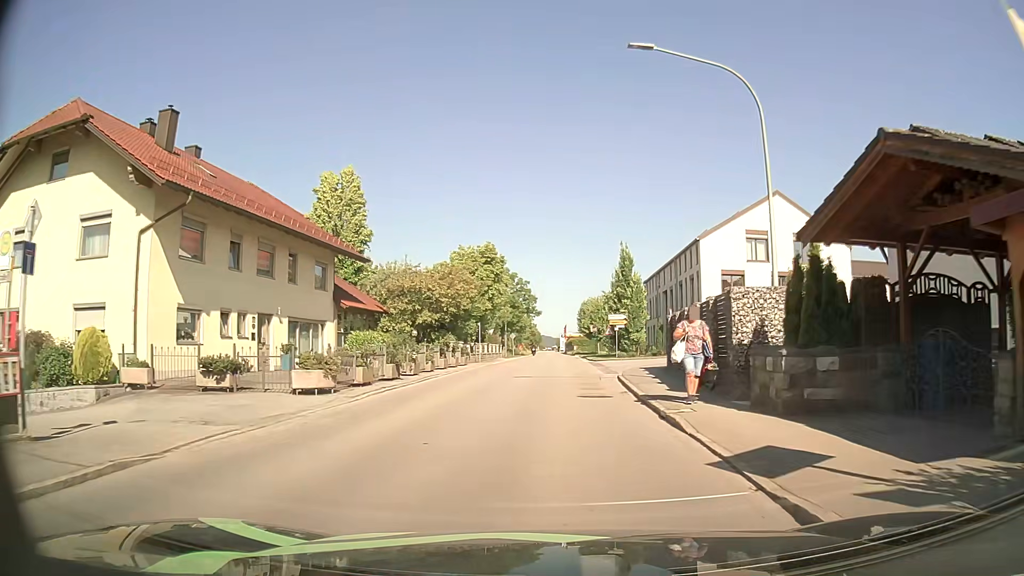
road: secondary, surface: asphalt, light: Day
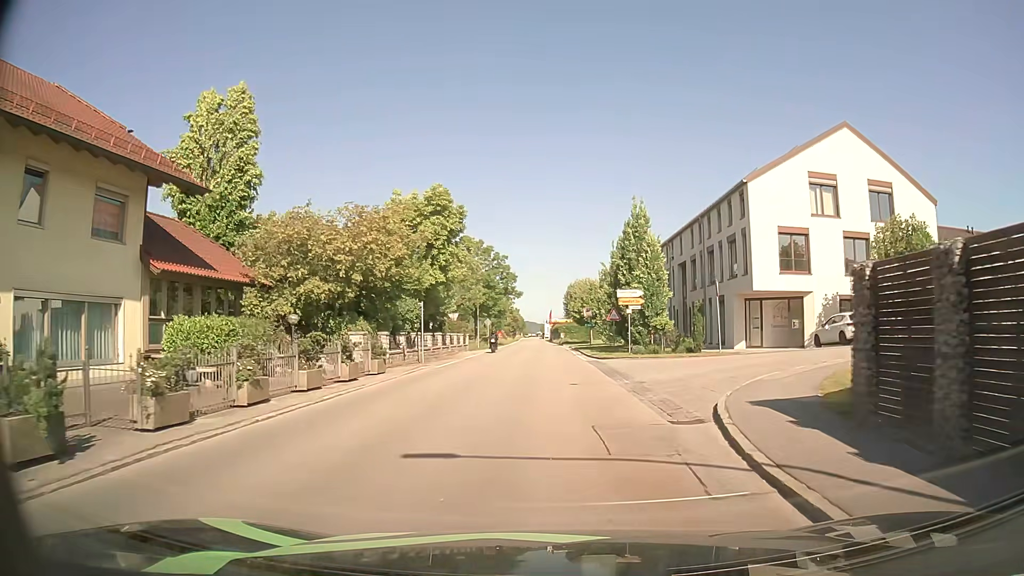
(+0.2, +15.4) m; 0°
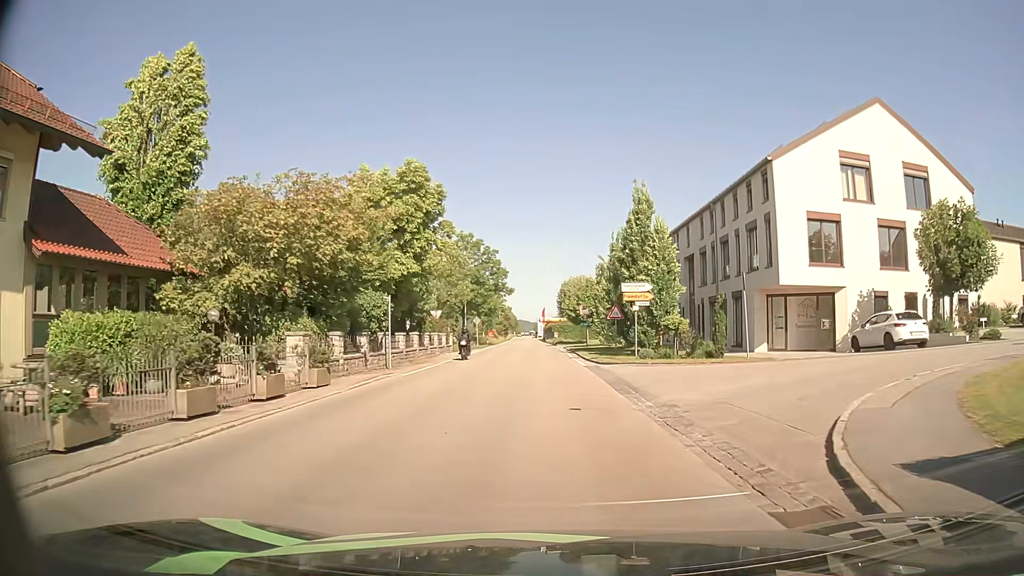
(+0.1, +4.8) m; +2°
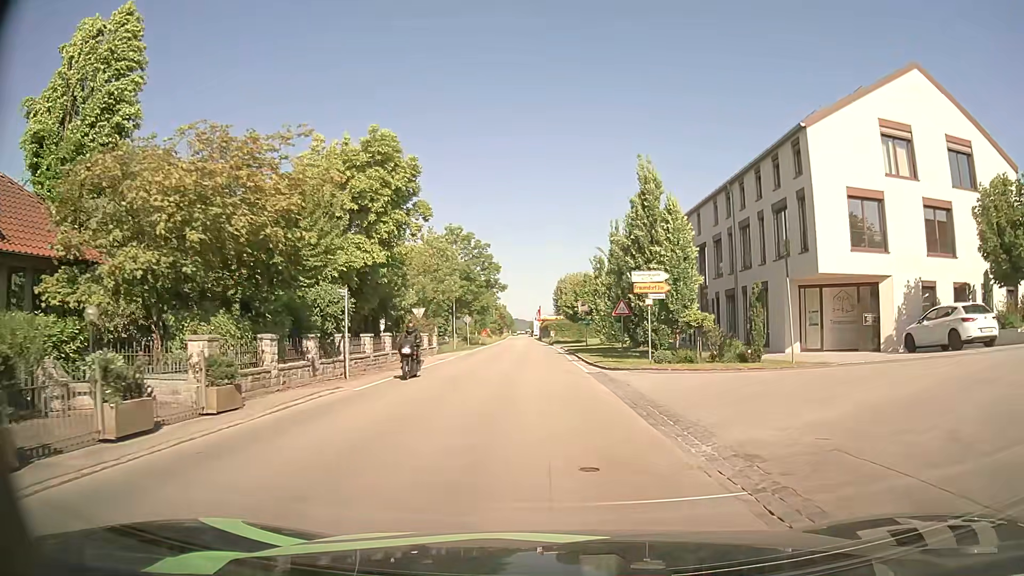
(0.0, +4.8) m; +1°
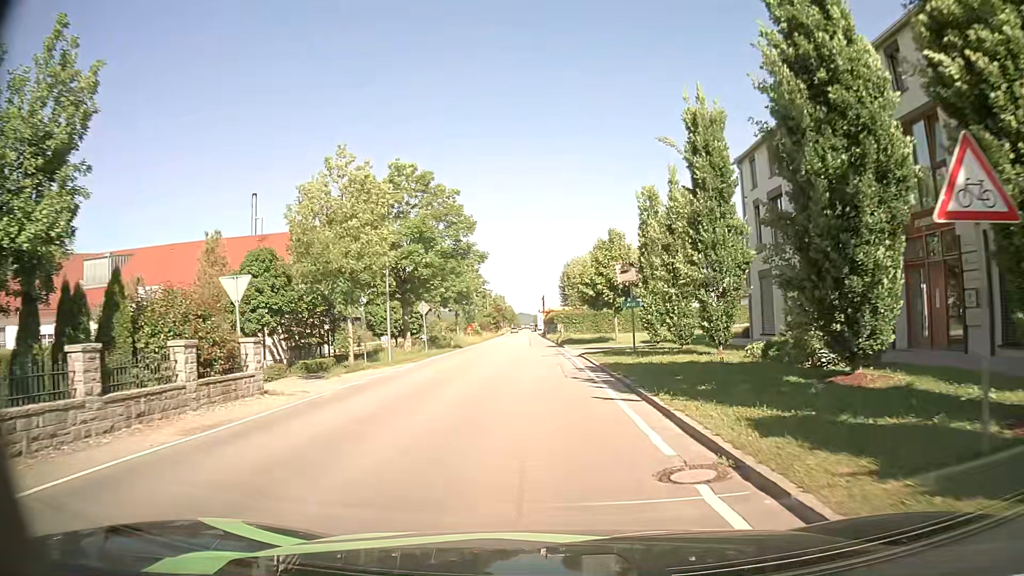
(-0.2, +25.2) m; 0°
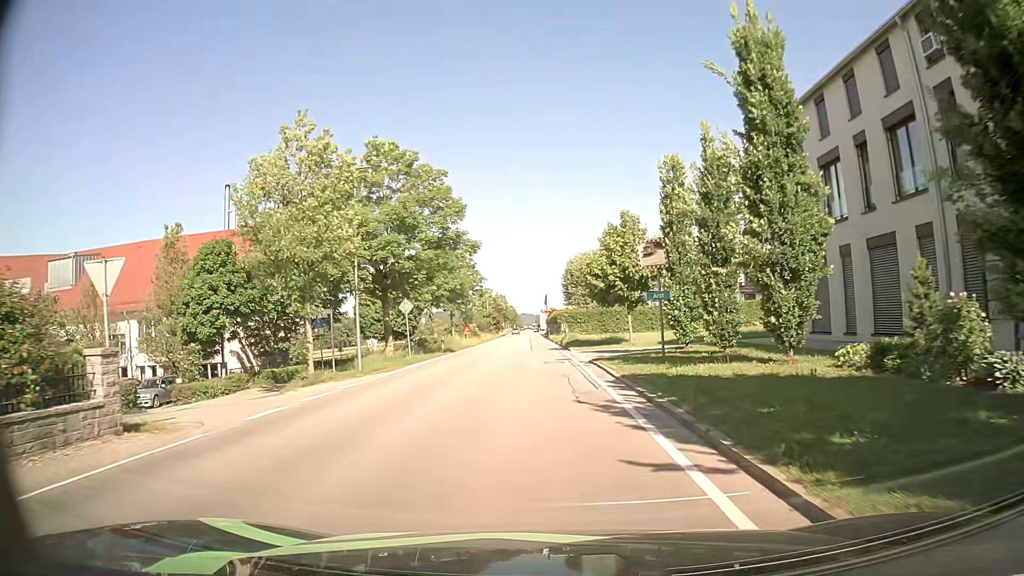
(-0.1, +5.7) m; -1°
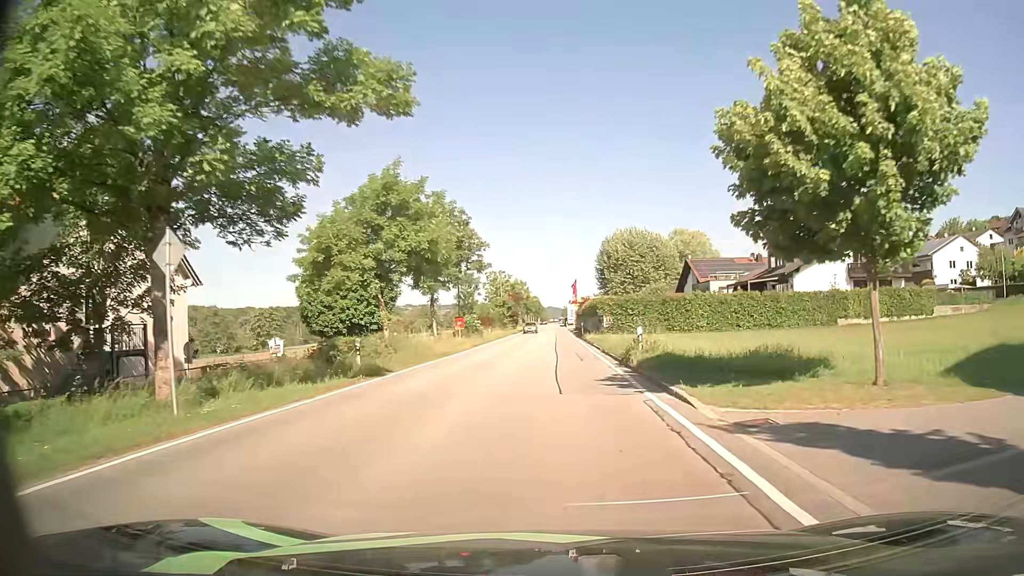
(-0.5, +24.9) m; -2°
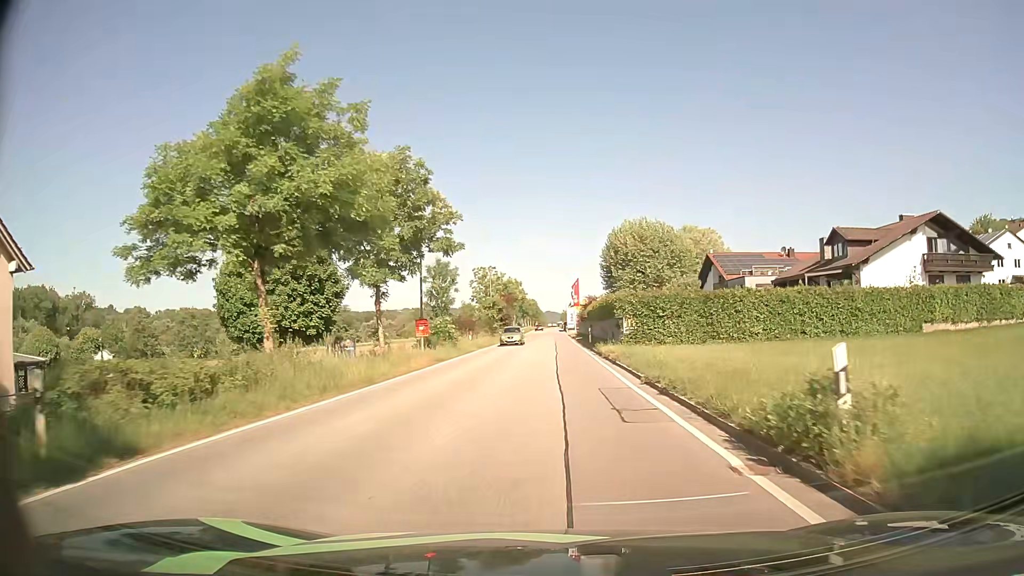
(0.0, +13.6) m; 0°
(0, +10) (0, +20) (0, +30) (+1, +40) (+1, +50) (+1, +60) (+1, +70) (+1, +80) (+1, +90) (+1, +100) m
